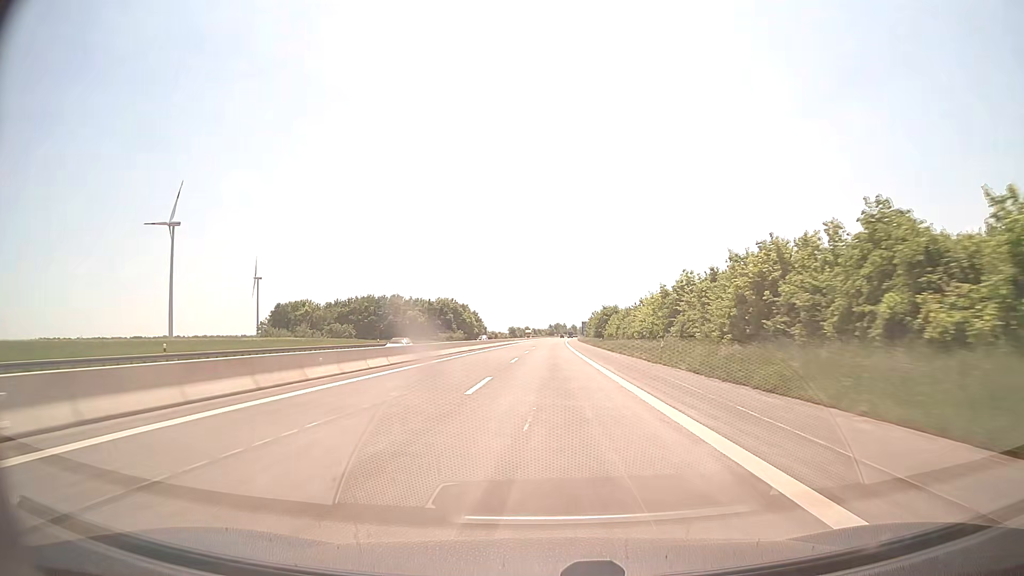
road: motorway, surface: asphalt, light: Day
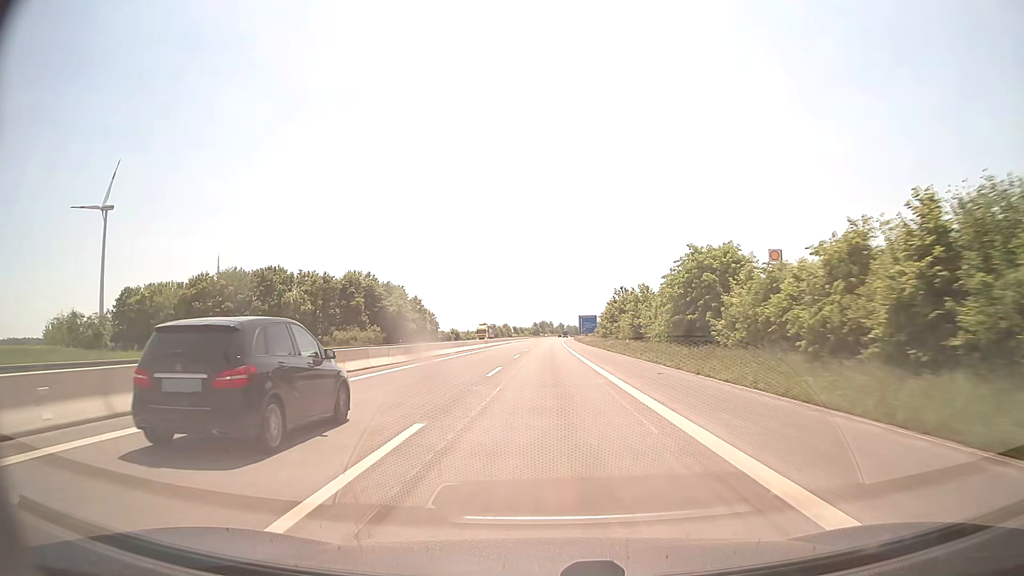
(+0.9, +83.0) m; +1°
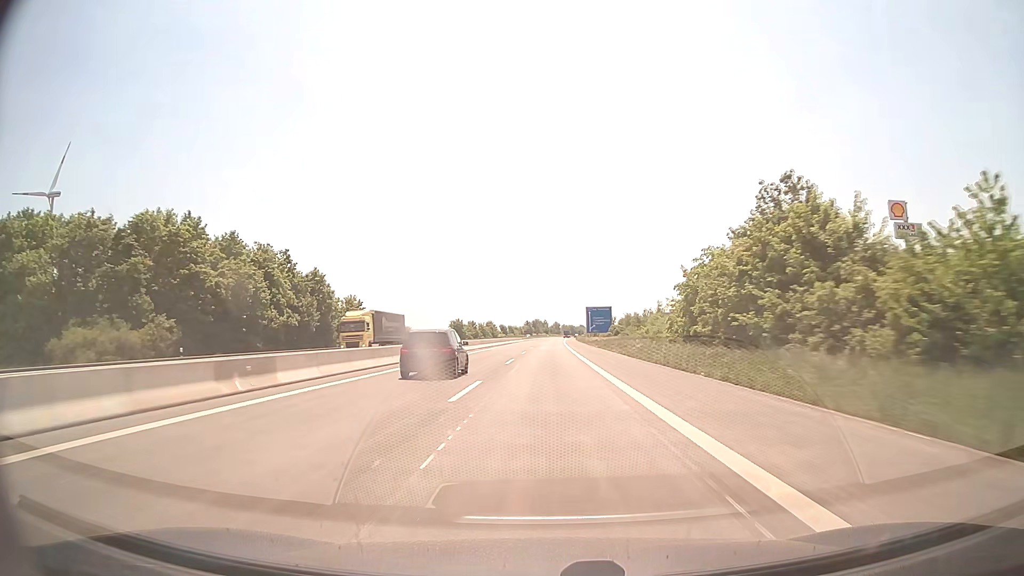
(+0.4, +62.3) m; +1°
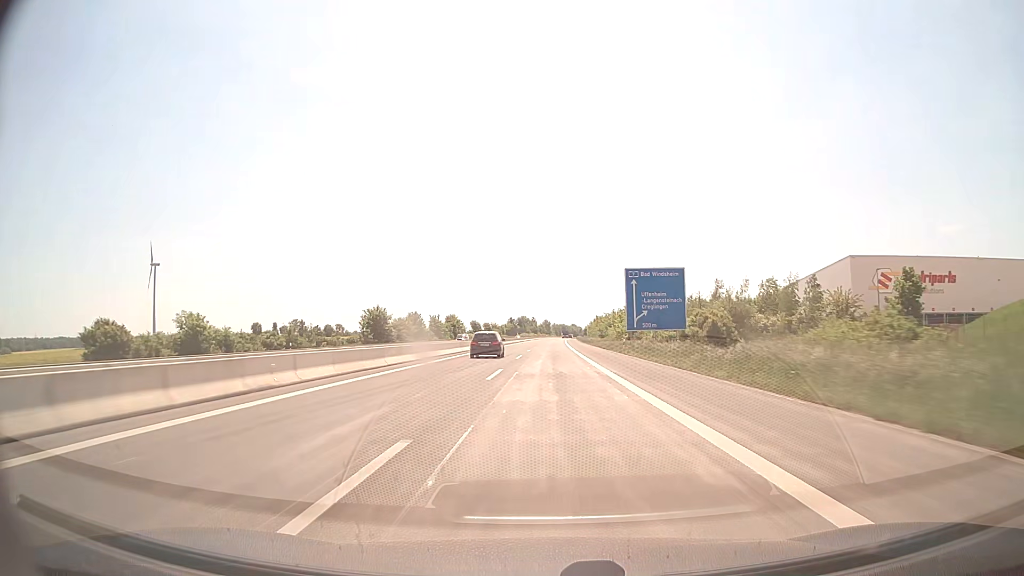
(+0.5, +83.1) m; +1°
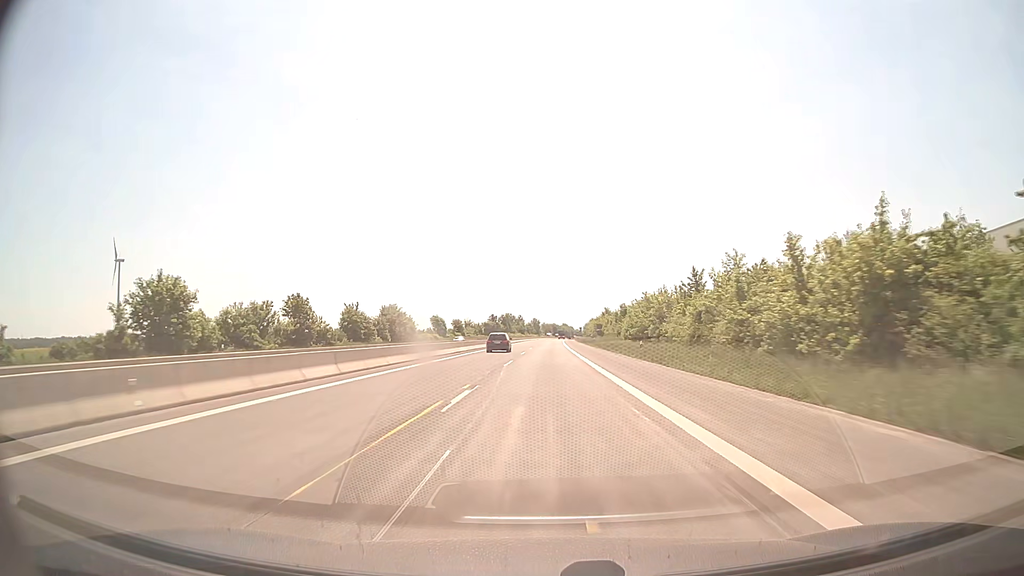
(+0.5, +62.4) m; +1°
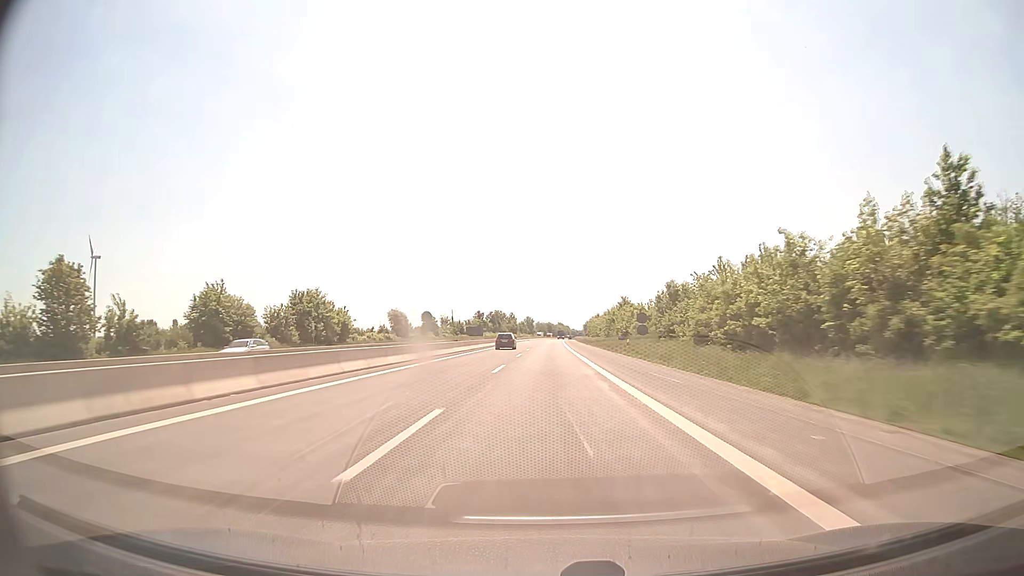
(+0.2, +41.6) m; 0°
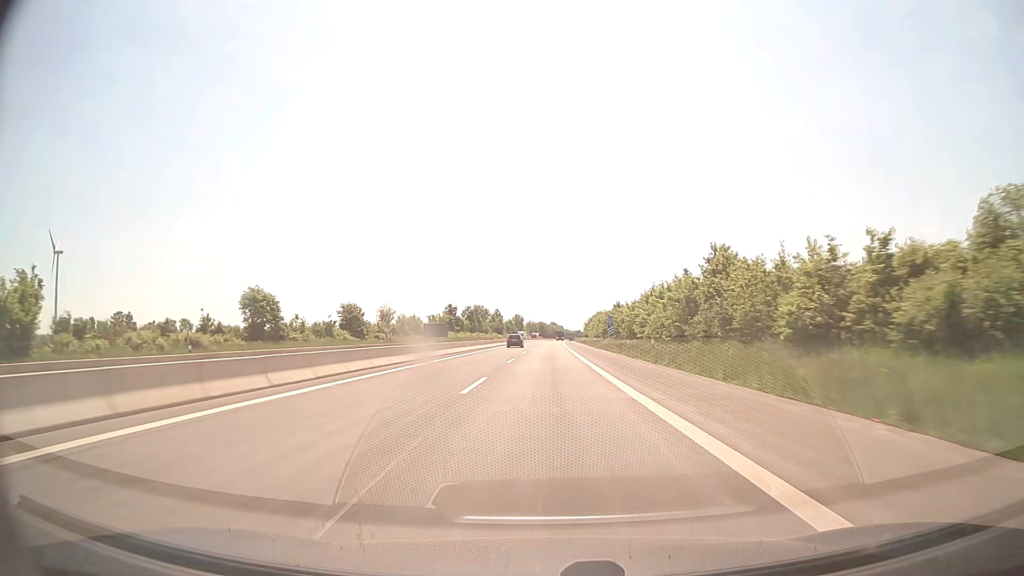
(+0.4, +62.4) m; +1°
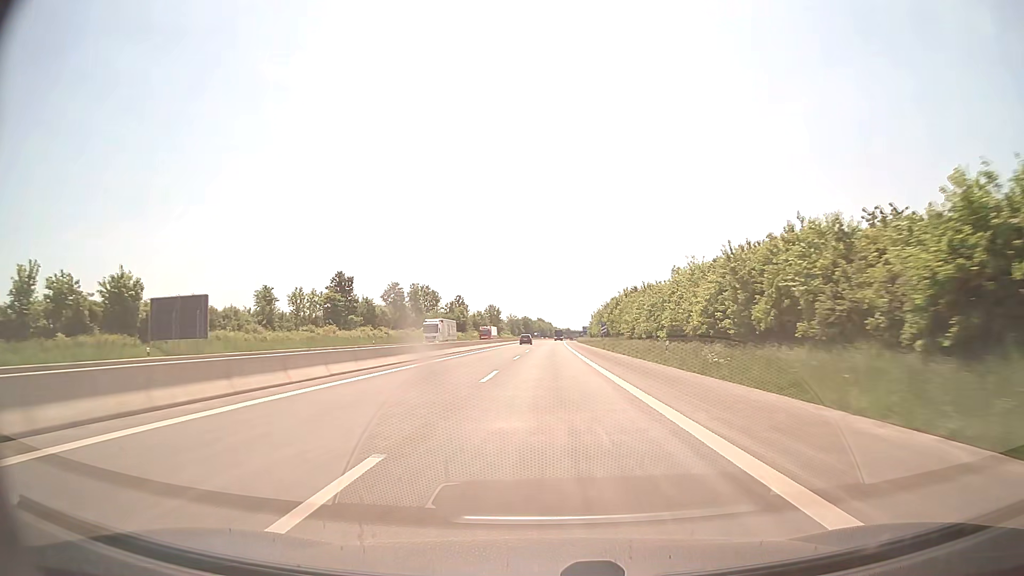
(+1.0, +103.9) m; +1°
(0, +10) (0, +20) (0, +30) (0, +40) (0, +50) (0, +60) (+1, +70) (+1, +80) (+1, +90) (+1, +100) m
